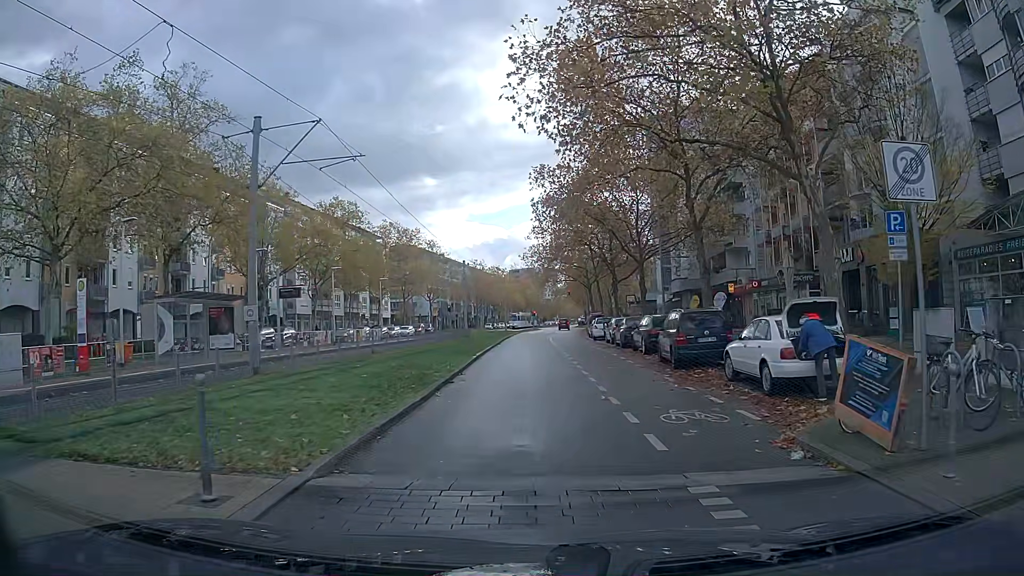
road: tertiary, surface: paving_stones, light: Day
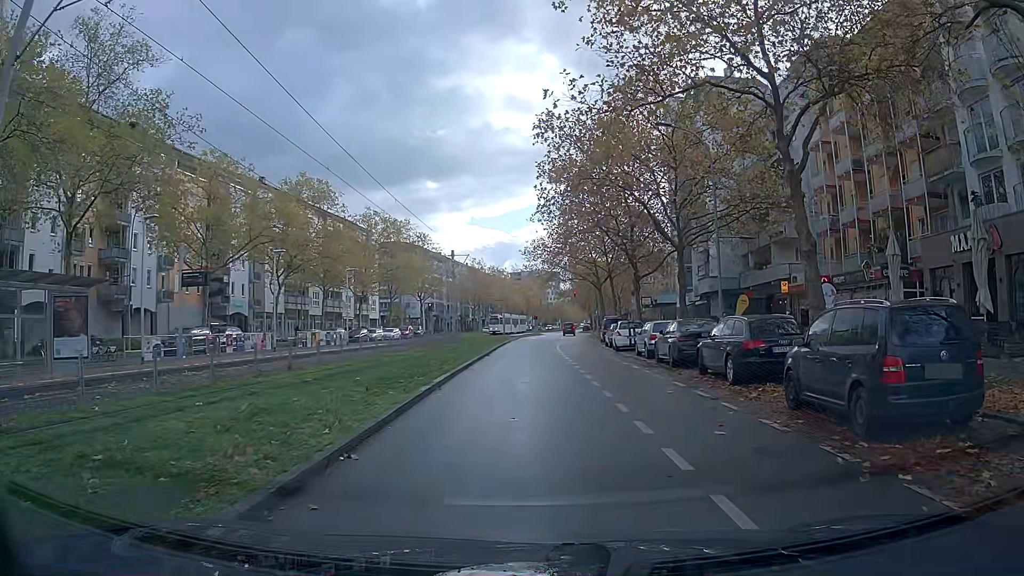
(-0.1, +11.0) m; -1°
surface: asphalt
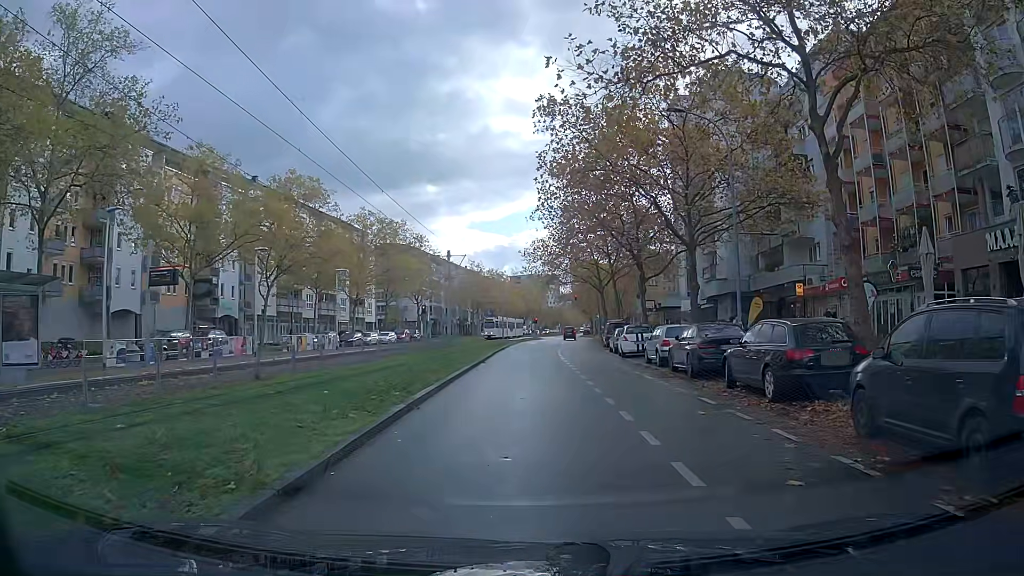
(0.0, +2.5) m; 0°
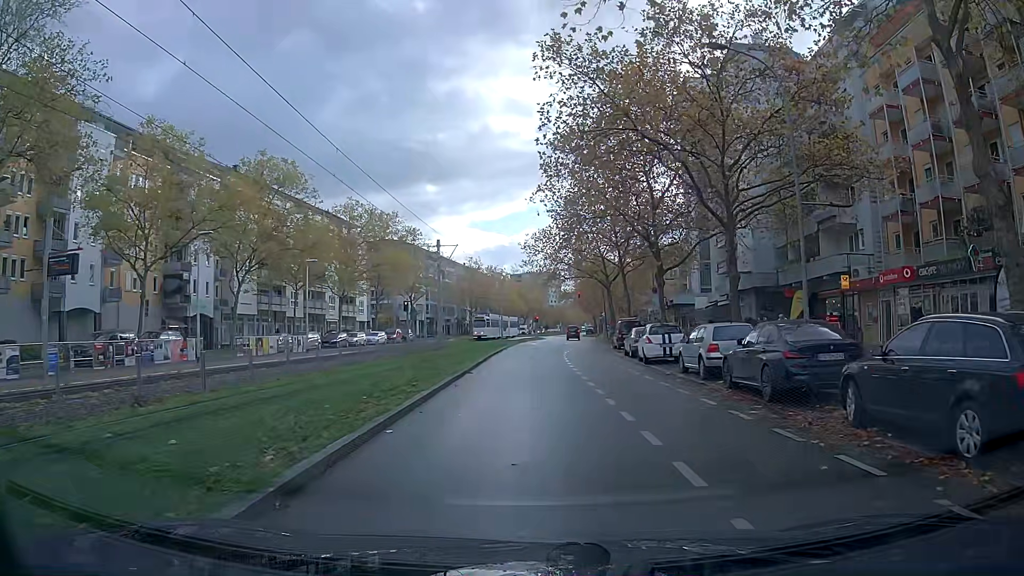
(0.0, +6.1) m; 0°
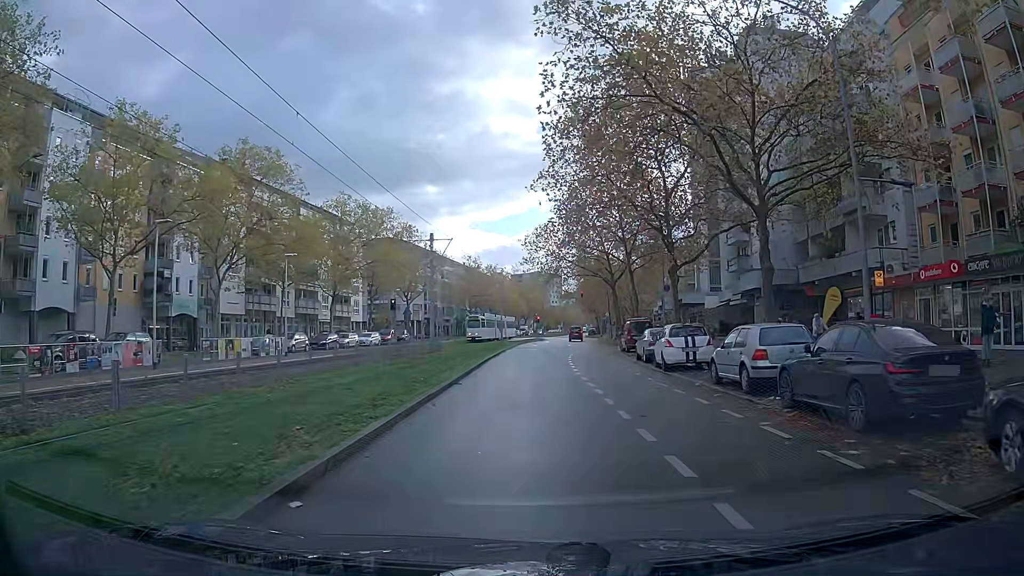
(0.0, +3.6) m; 0°
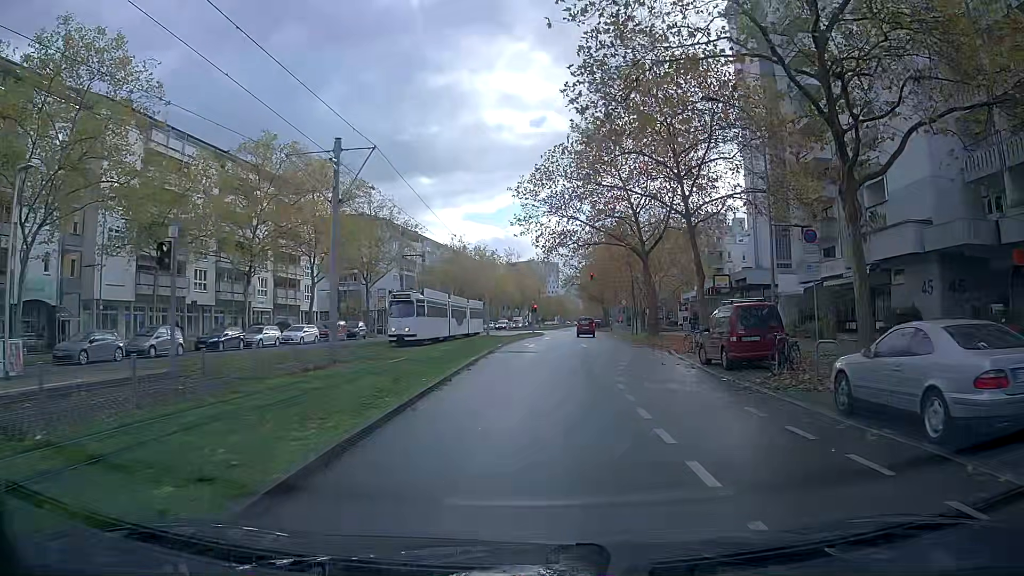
(+0.1, +20.5) m; +1°
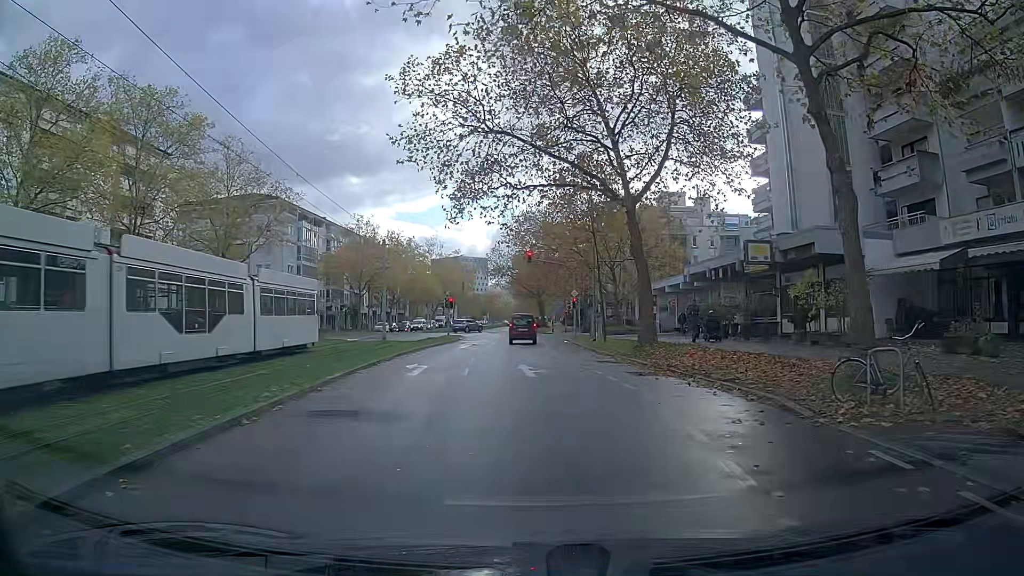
(+1.0, +19.8) m; +5°
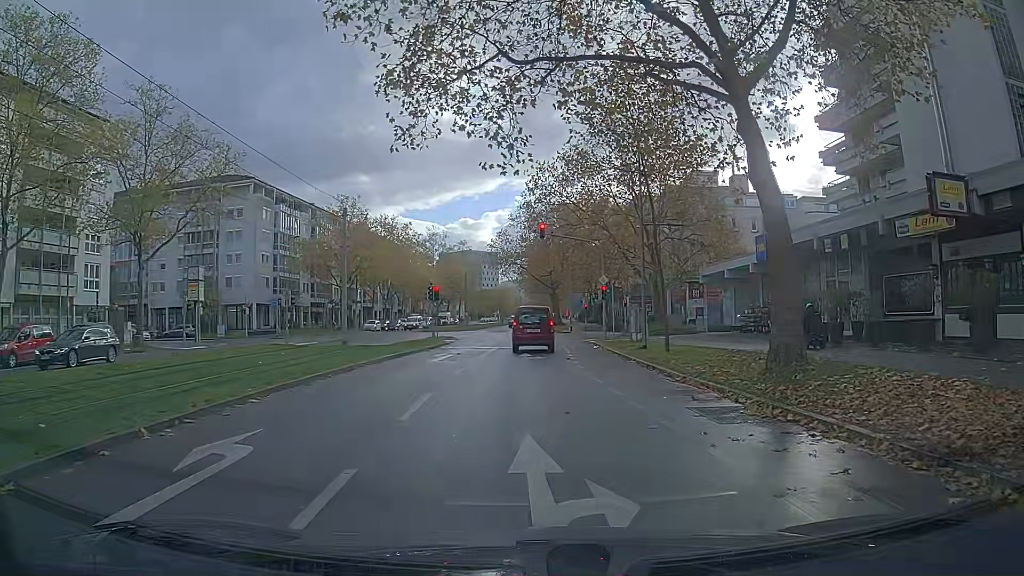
(-0.1, +13.1) m; -1°
(0, +10) (0, +20) (0, +30) (0, +40) (0, +50) (-1, +60) (-1, +70) (-1, +80) (-1, +90) (-1, +100) m
